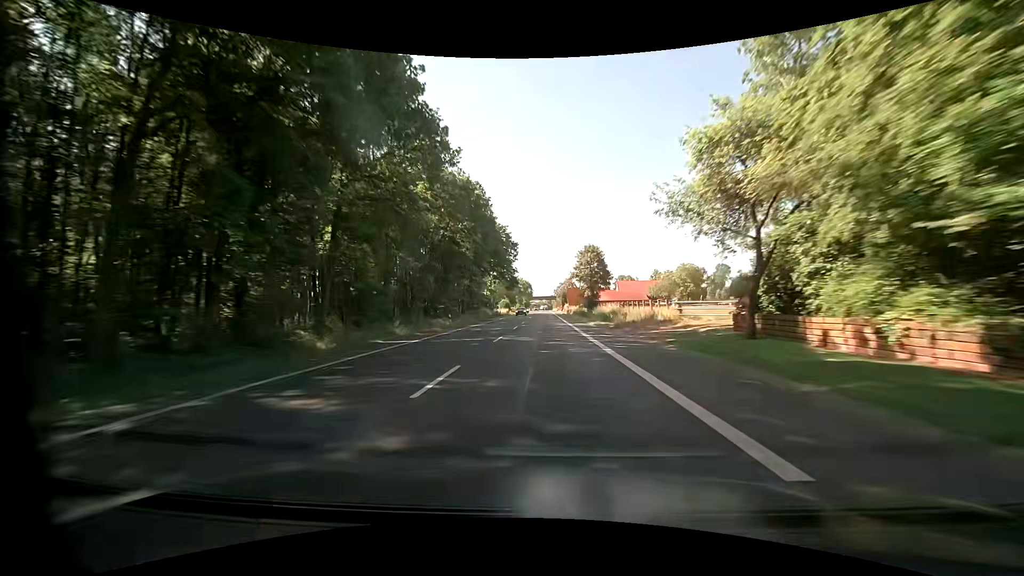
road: primary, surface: asphalt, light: Day
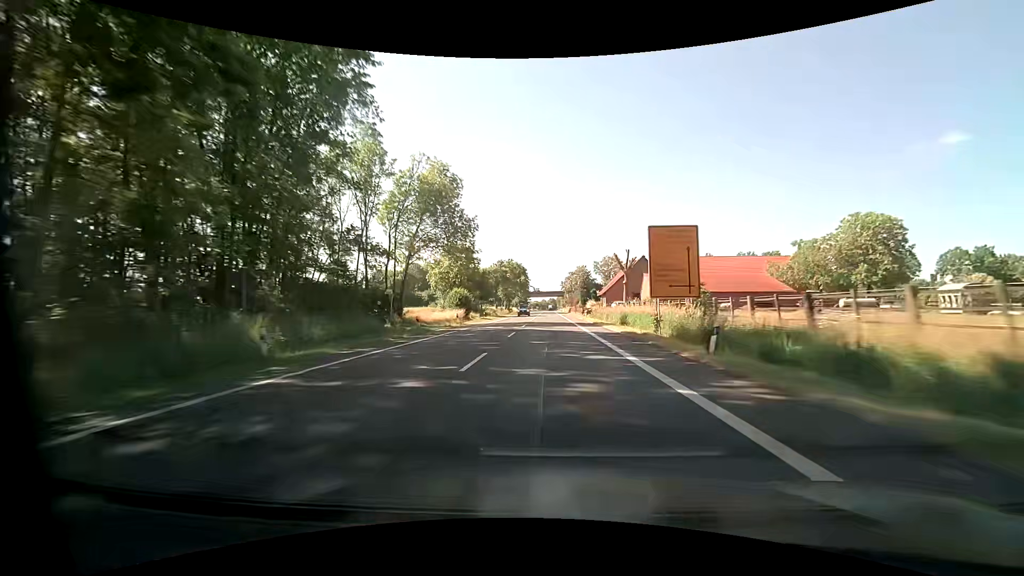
(-0.4, +81.4) m; 0°
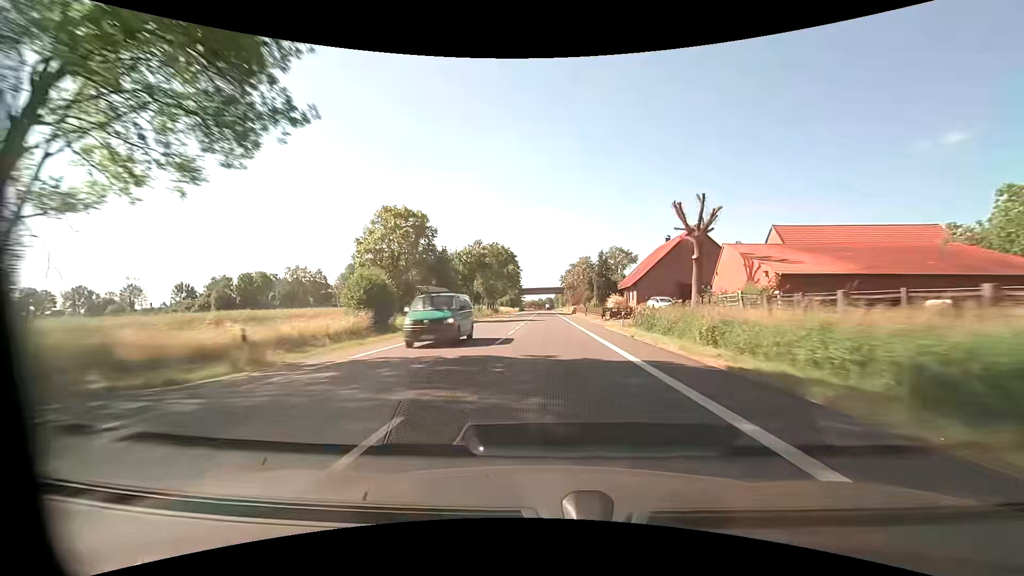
(+0.1, +32.6) m; 0°
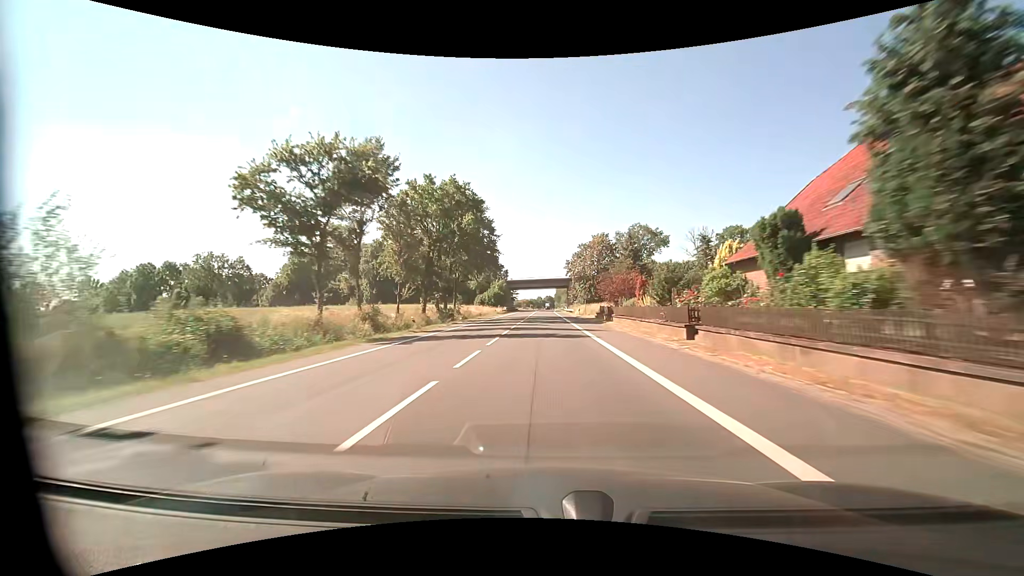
(+0.1, +48.6) m; 0°
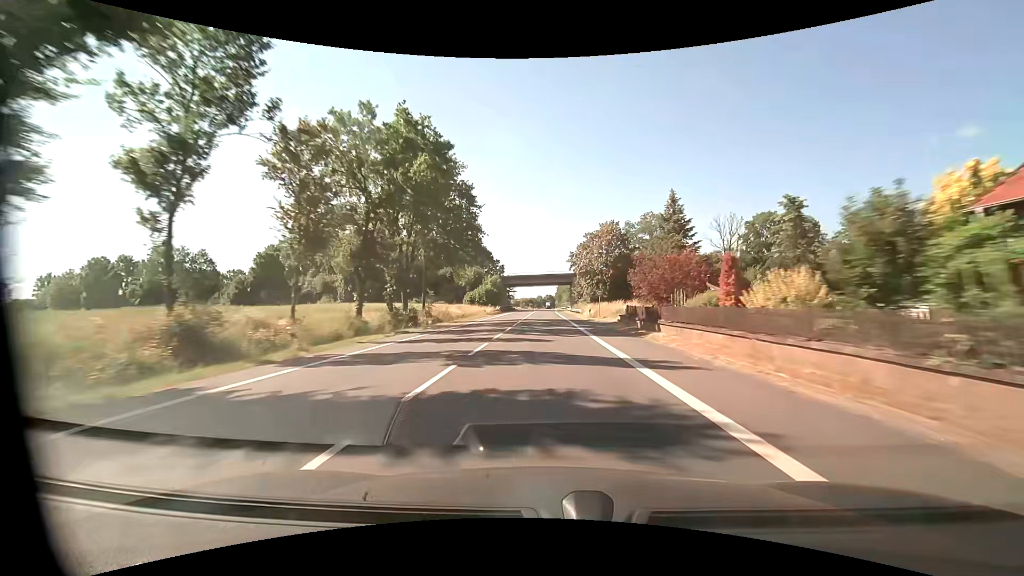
(0.0, +15.7) m; 0°
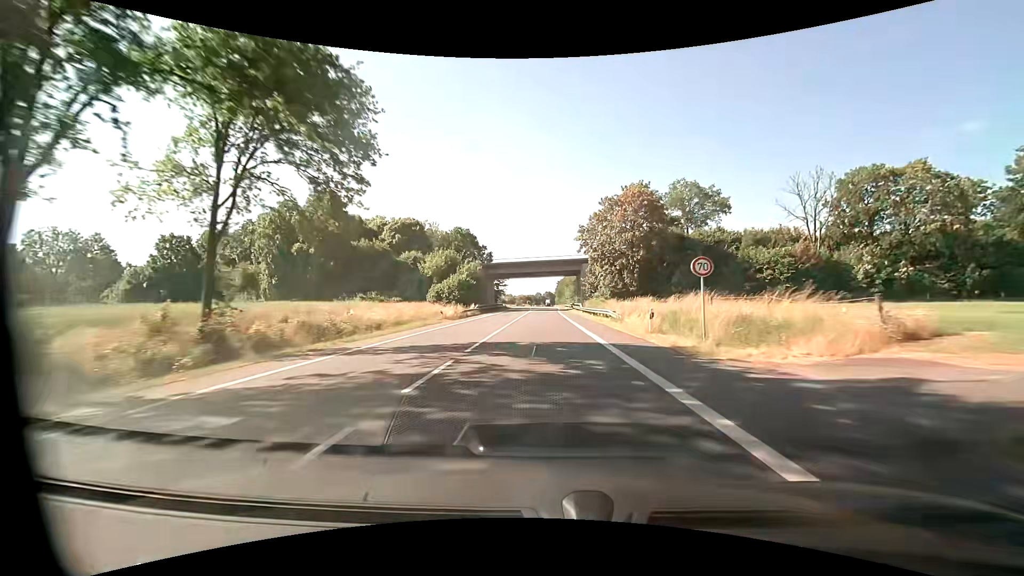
(0.0, +29.1) m; 0°
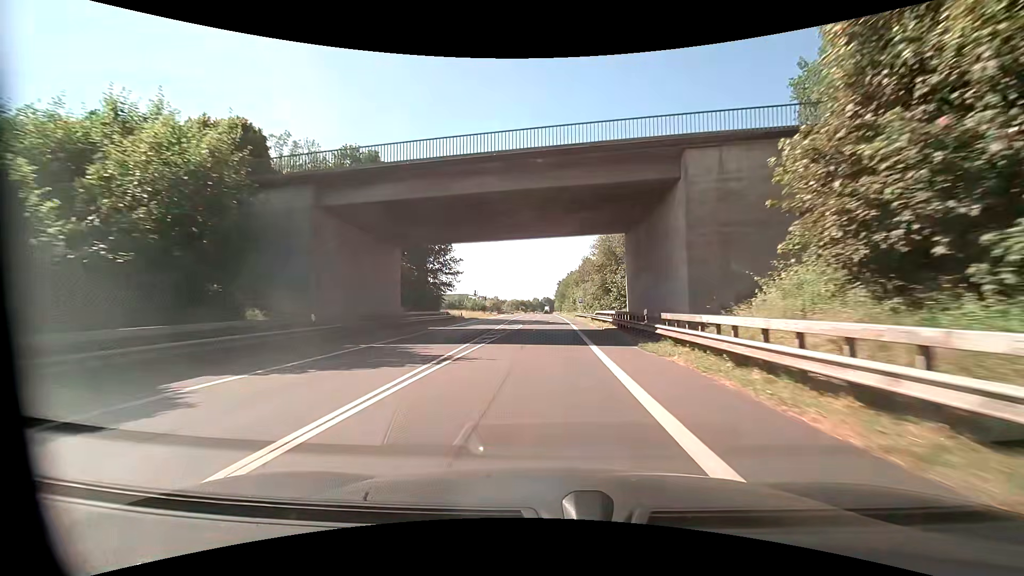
(+0.4, +60.3) m; 0°
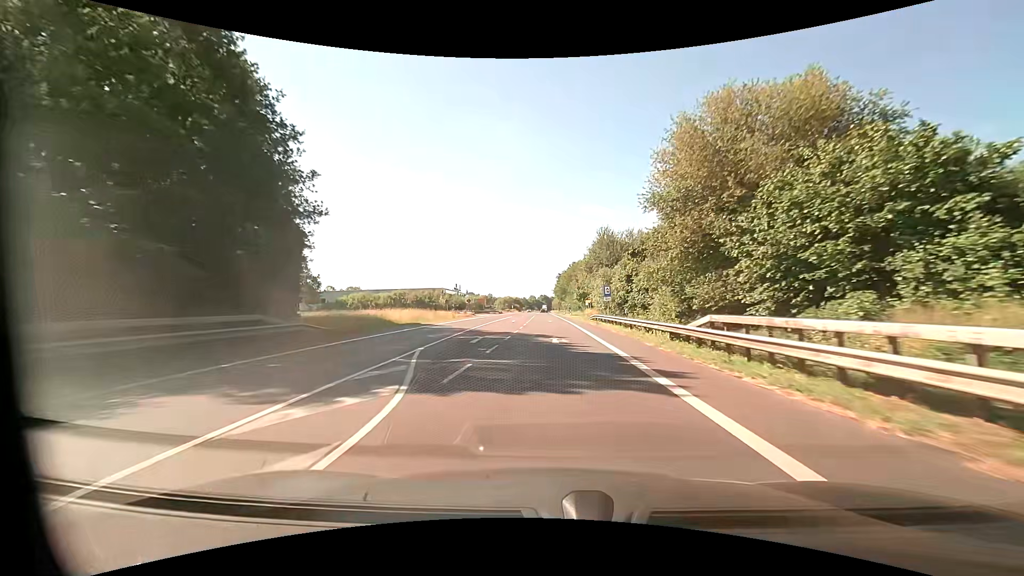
(0.0, +34.6) m; -1°
(0, +10) (0, +20) (+1, +30) (+1, +40) (+1, +50) (+2, +60) (+2, +70) (+2, +80) (+2, +90) (+2, +100) m
